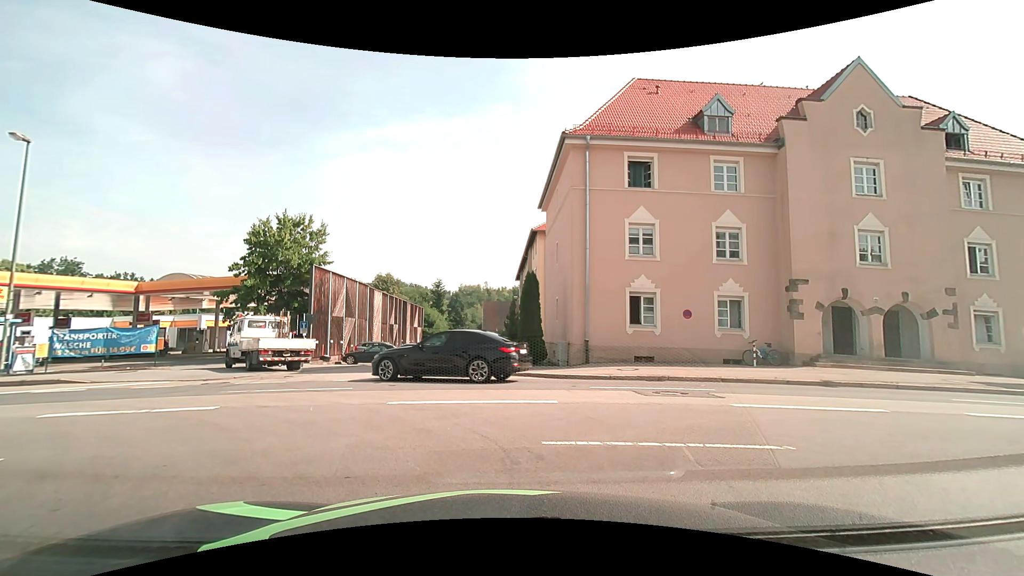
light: Day
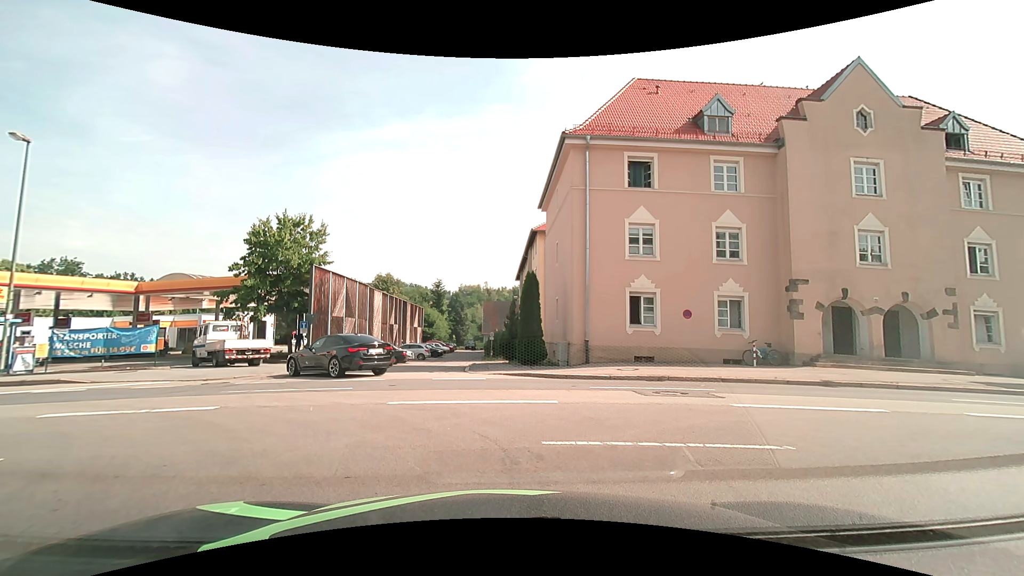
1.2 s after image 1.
(0.0, 0.0) m; 0°
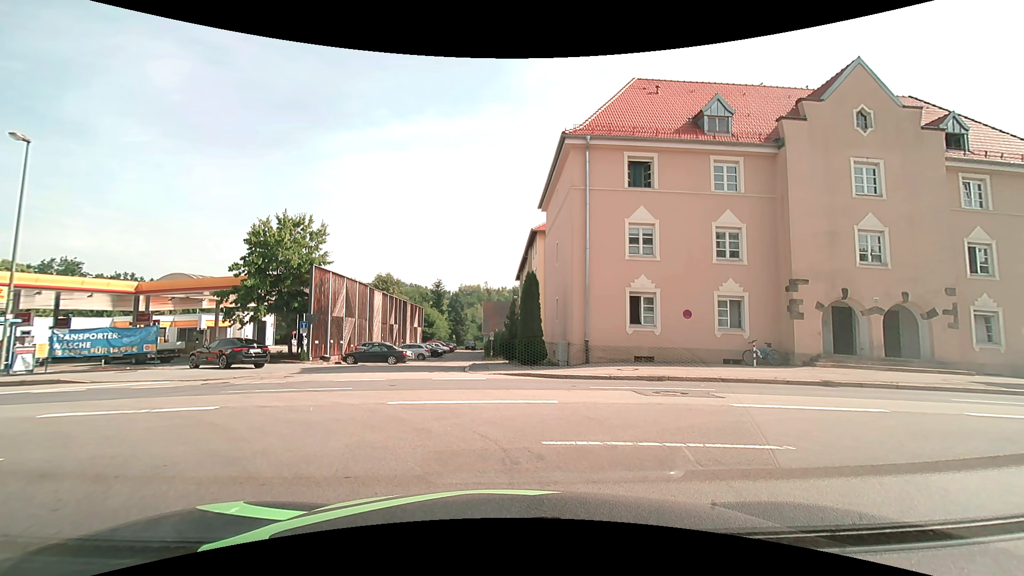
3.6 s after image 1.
(0.0, 0.0) m; 0°
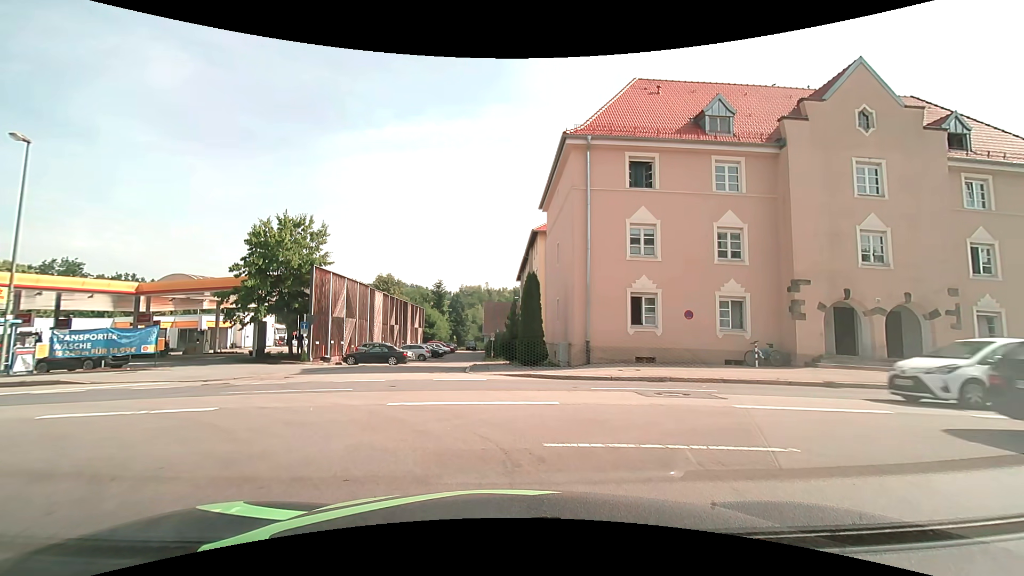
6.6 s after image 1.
(0.0, 0.0) m; 0°
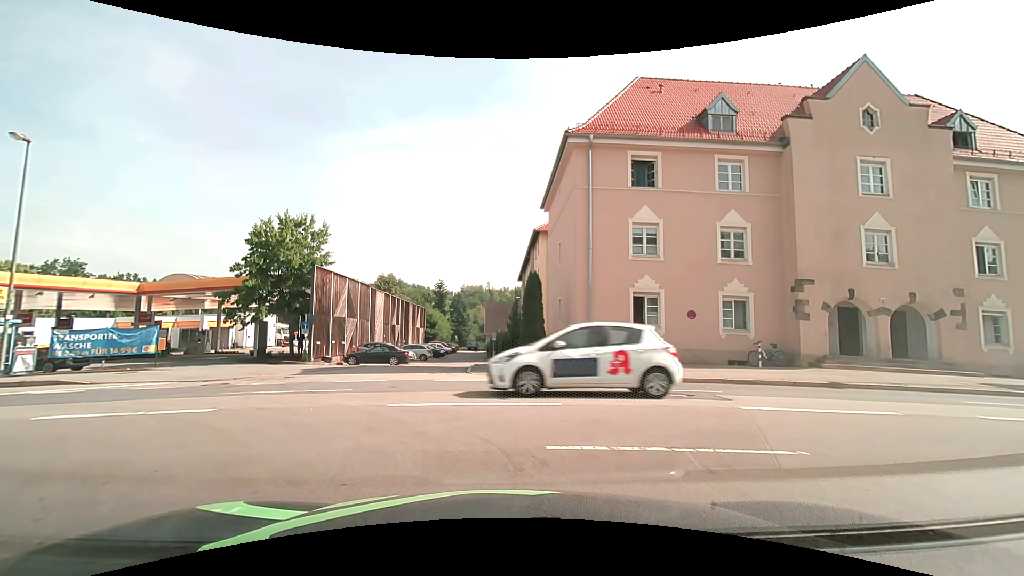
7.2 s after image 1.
(0.0, +0.1) m; 0°
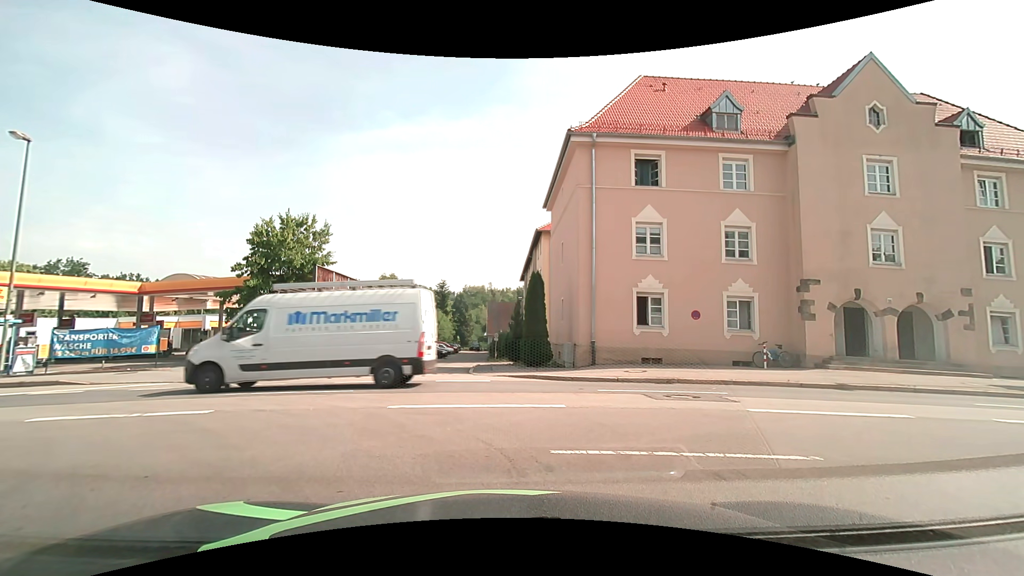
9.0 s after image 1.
(0.0, +0.2) m; 0°
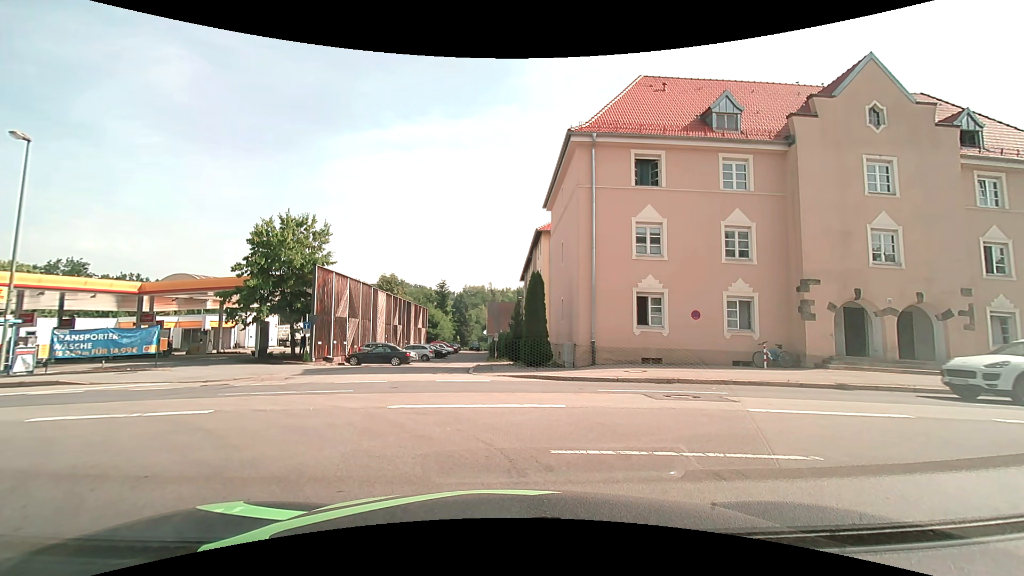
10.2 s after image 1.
(0.0, 0.0) m; 0°
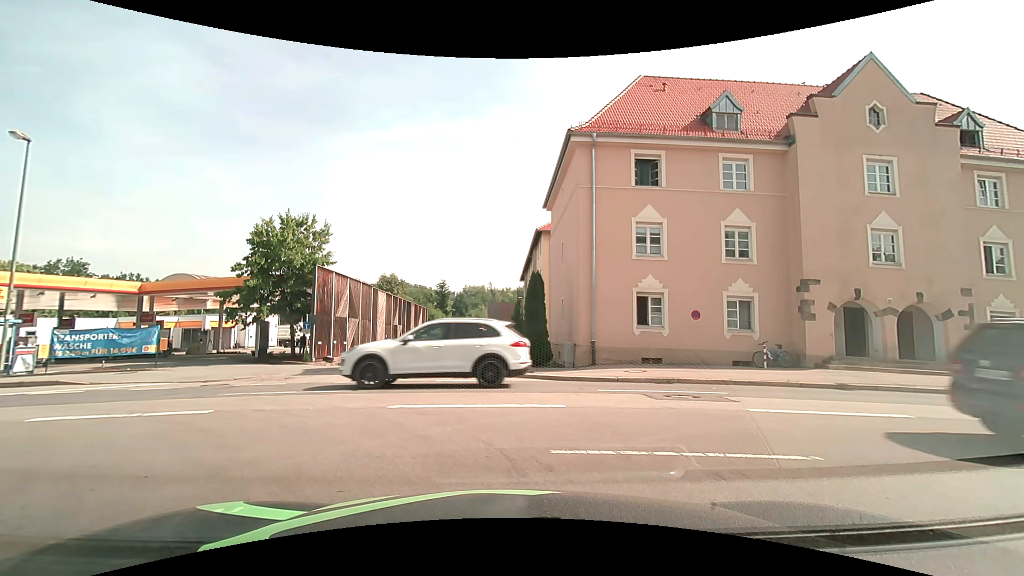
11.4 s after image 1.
(0.0, 0.0) m; 0°
(-4, +9) (-13, +12) (-23, +13) (-33, +13) (-43, +13) (-53, +13) (-63, +13) (-73, +14) (-83, +15) (-93, +16) m
